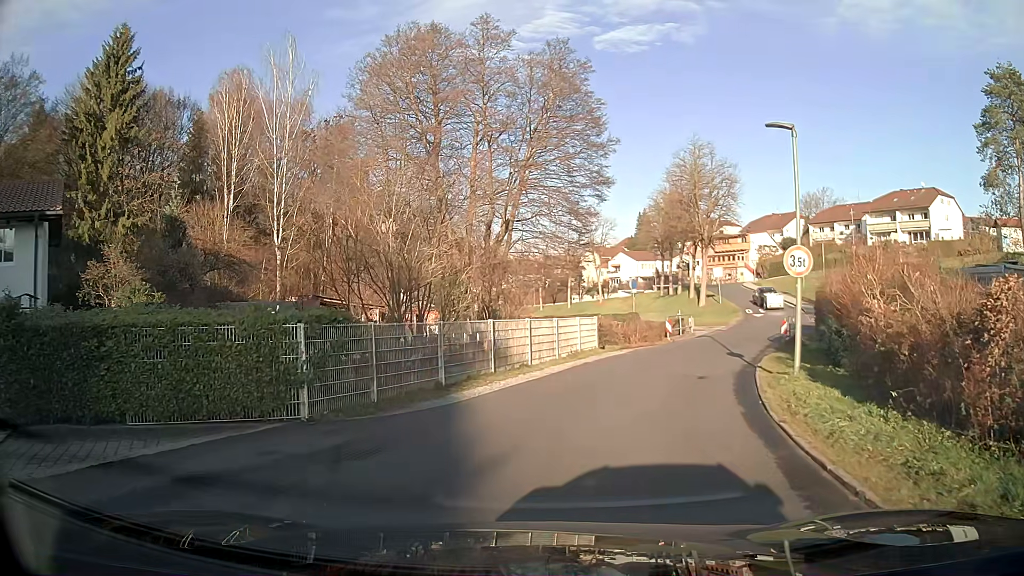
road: residential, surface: asphalt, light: Day
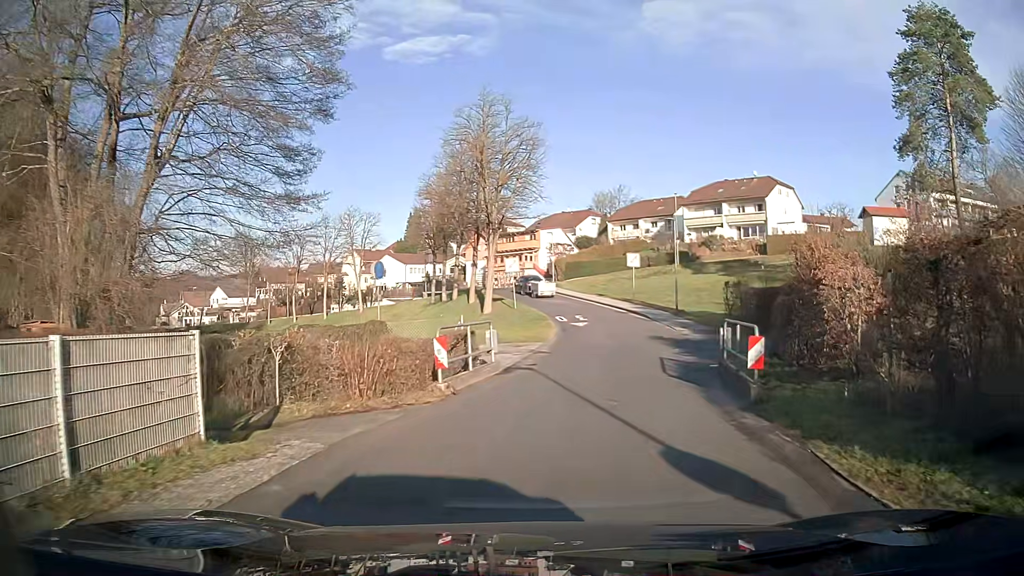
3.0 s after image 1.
(+3.3, +17.9) m; +20°
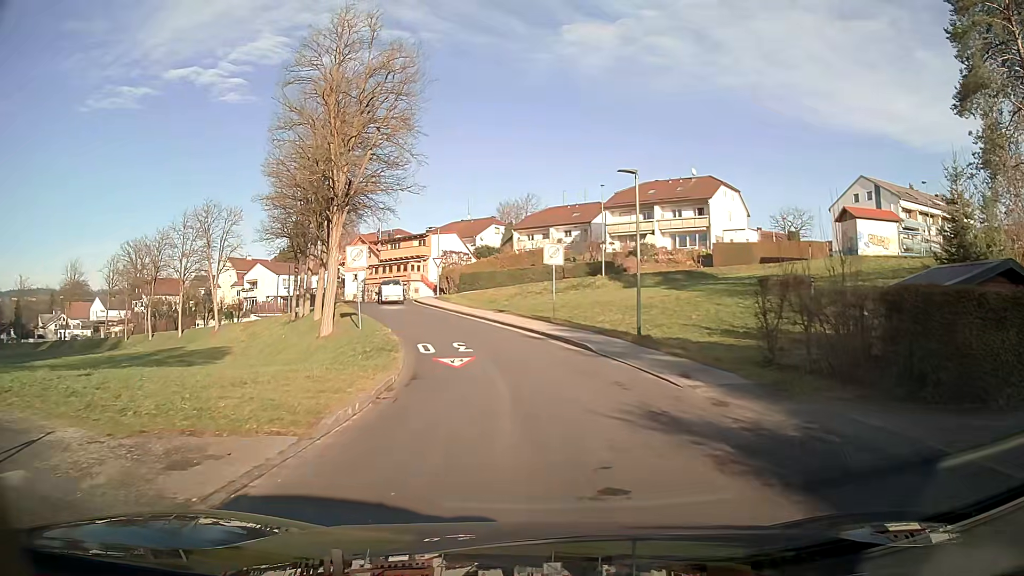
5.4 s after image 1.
(+1.2, +17.1) m; +6°
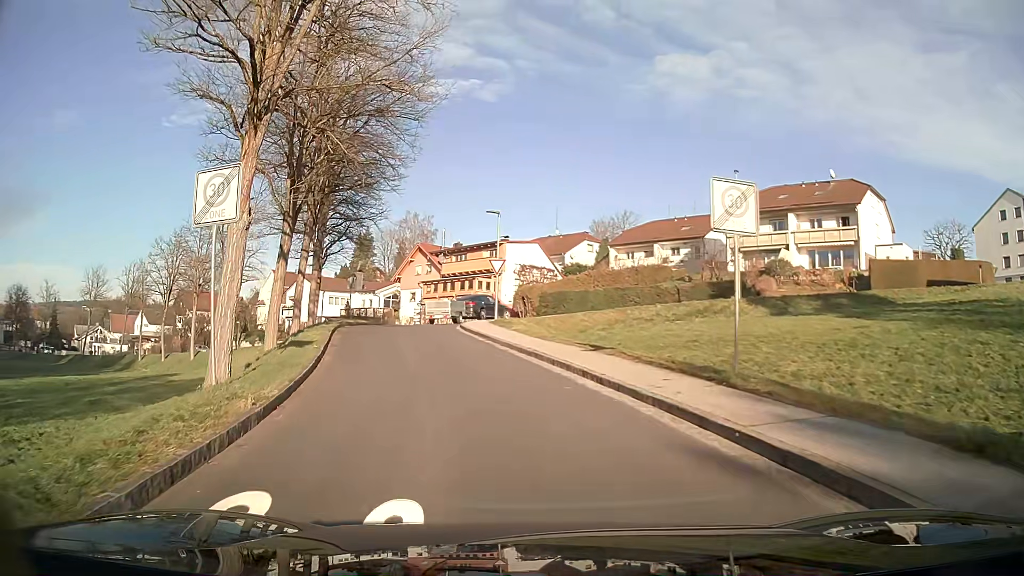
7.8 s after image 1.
(-0.9, +17.5) m; -9°
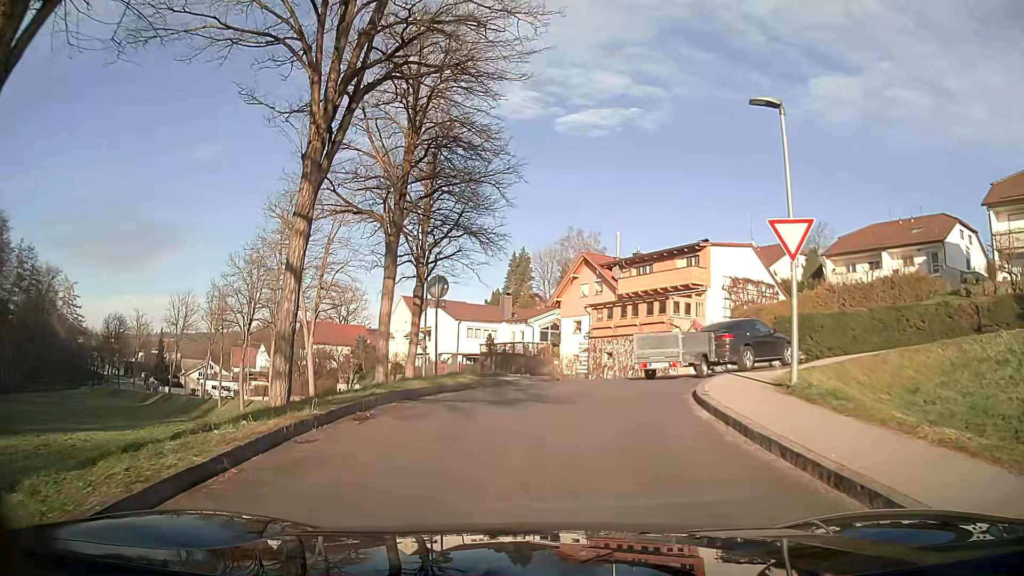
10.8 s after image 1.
(-2.6, +19.0) m; -13°
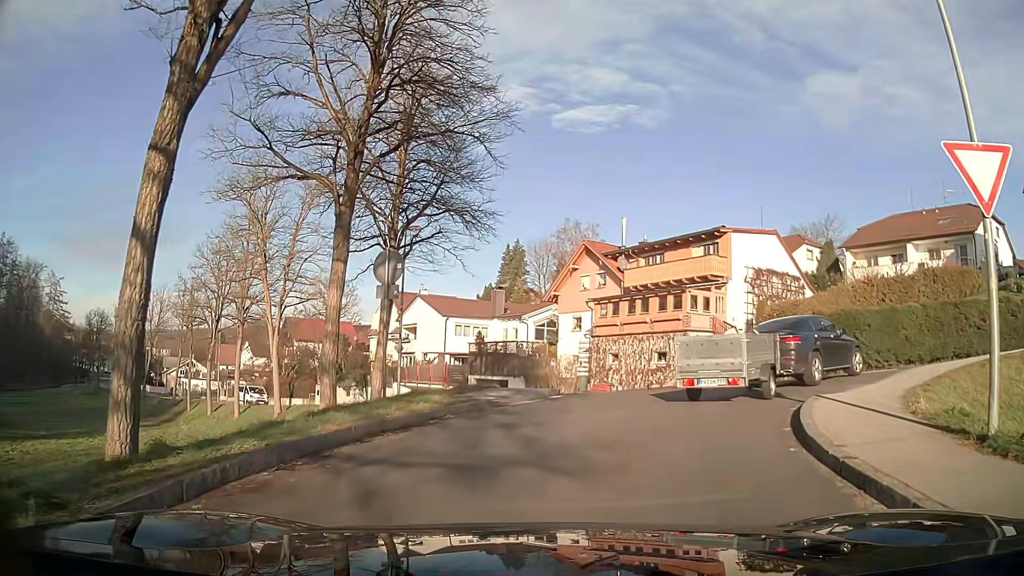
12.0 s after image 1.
(0.0, +5.3) m; +1°
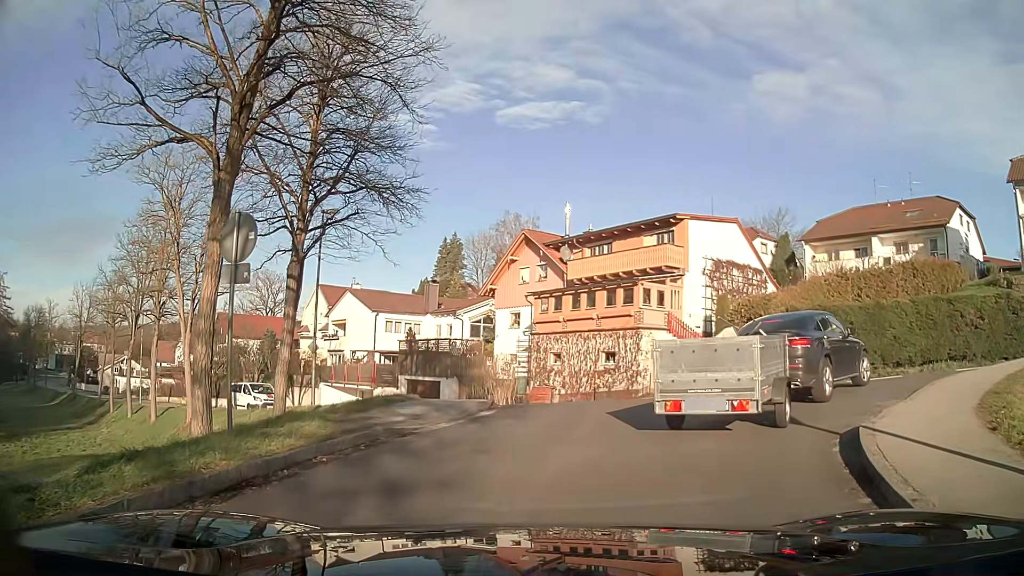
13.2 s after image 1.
(+0.2, +3.6) m; +5°
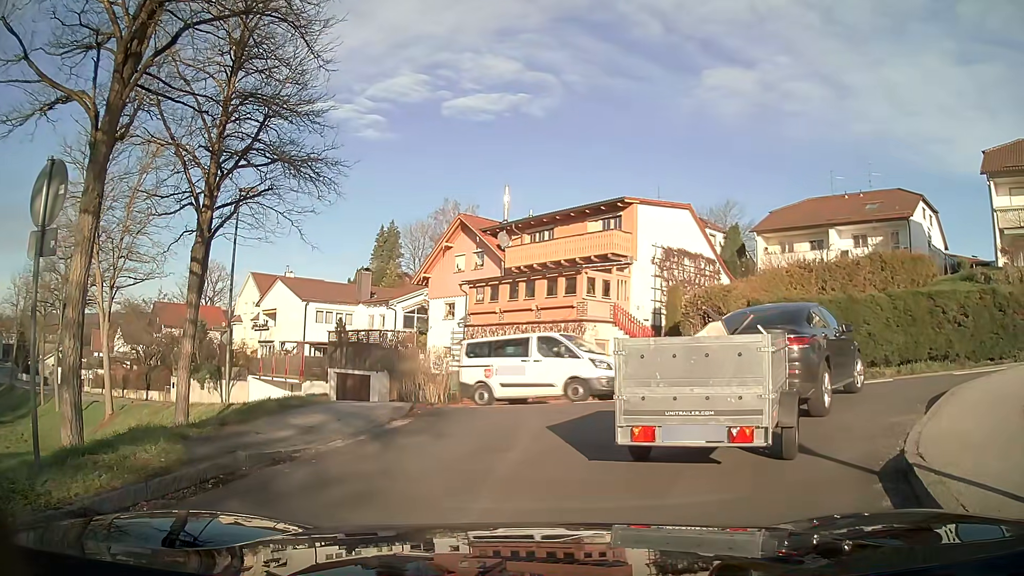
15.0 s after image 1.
(+0.1, +2.3) m; +3°
(+2, +10) (+11, +14) (+20, +11) (+30, +8) (+40, +6) (+50, +5) (+60, +5) (+70, +6) (+79, +8) (+89, +10) m
